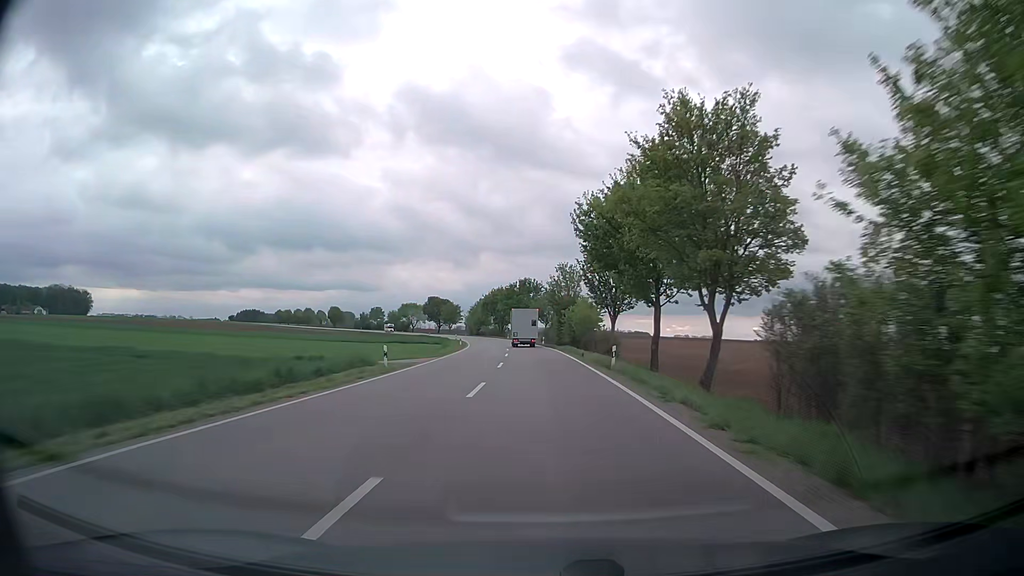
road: secondary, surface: asphalt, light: Day
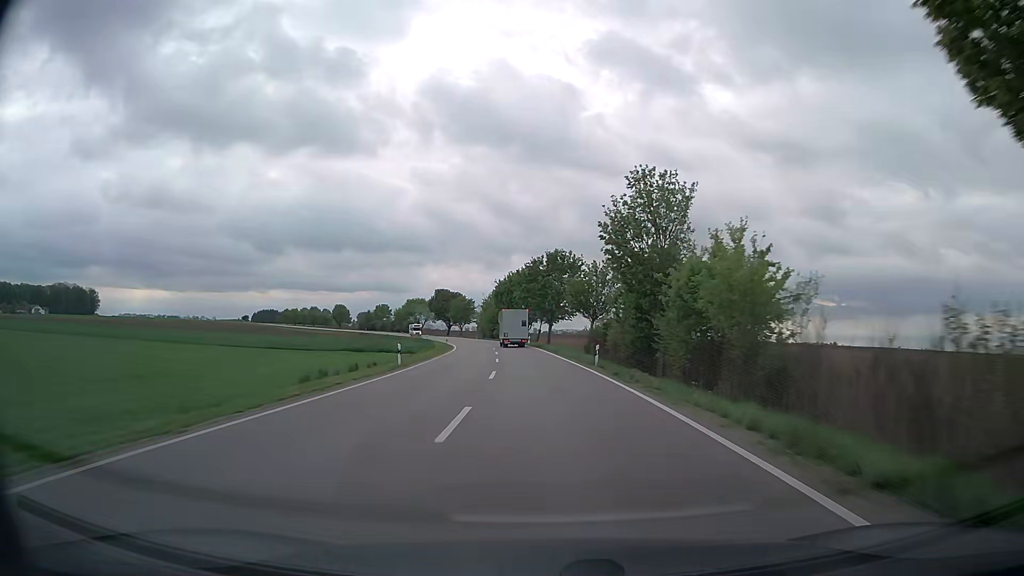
(-0.8, +42.0) m; -3°
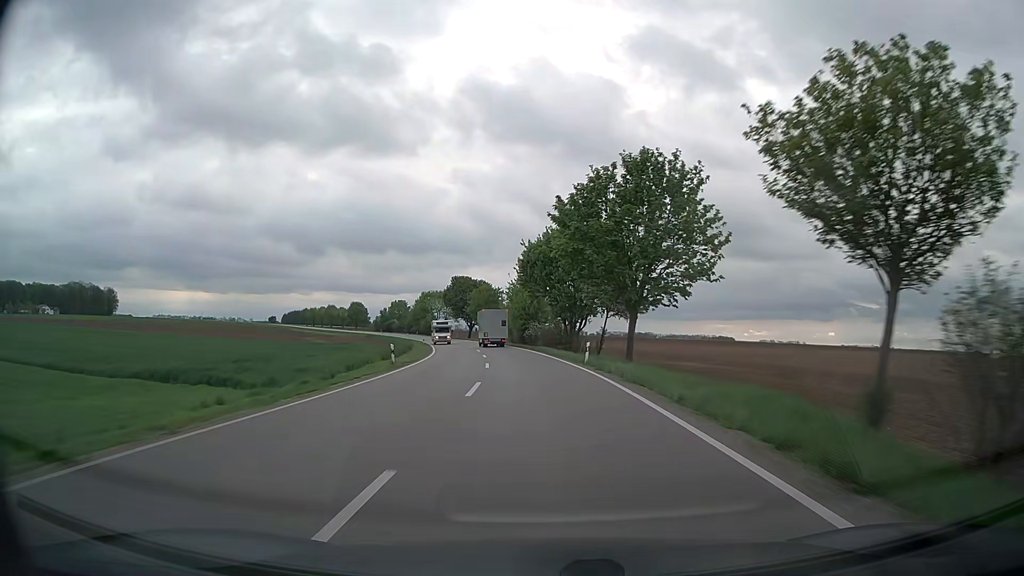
(-1.3, +42.0) m; -4°
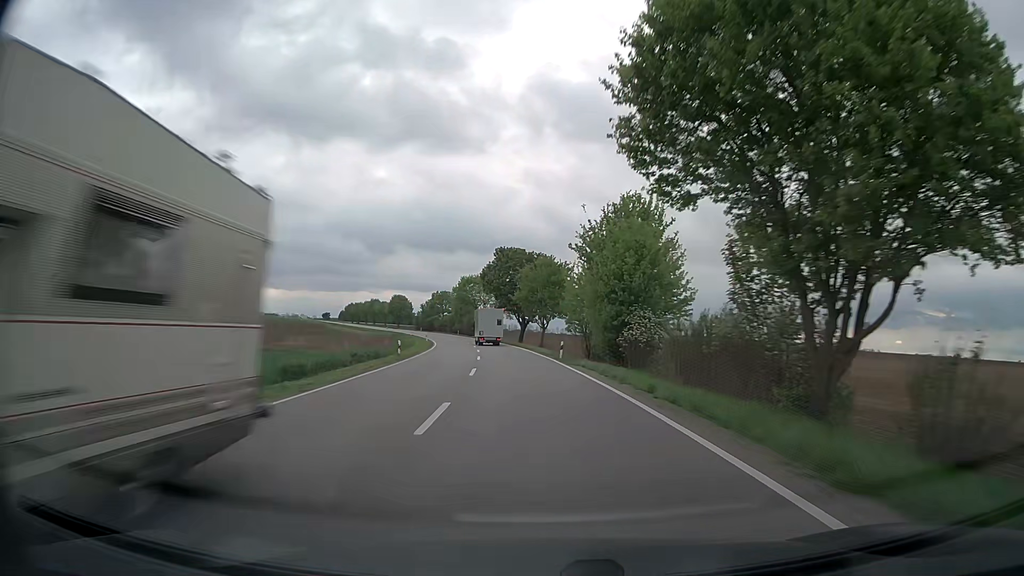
(-2.1, +41.9) m; -6°
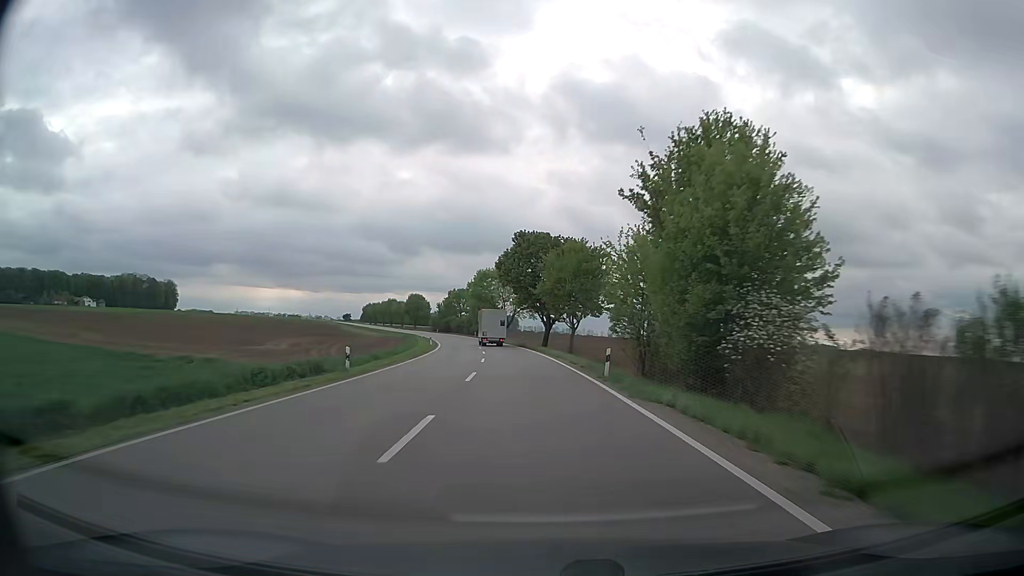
(-0.3, +14.0) m; -3°
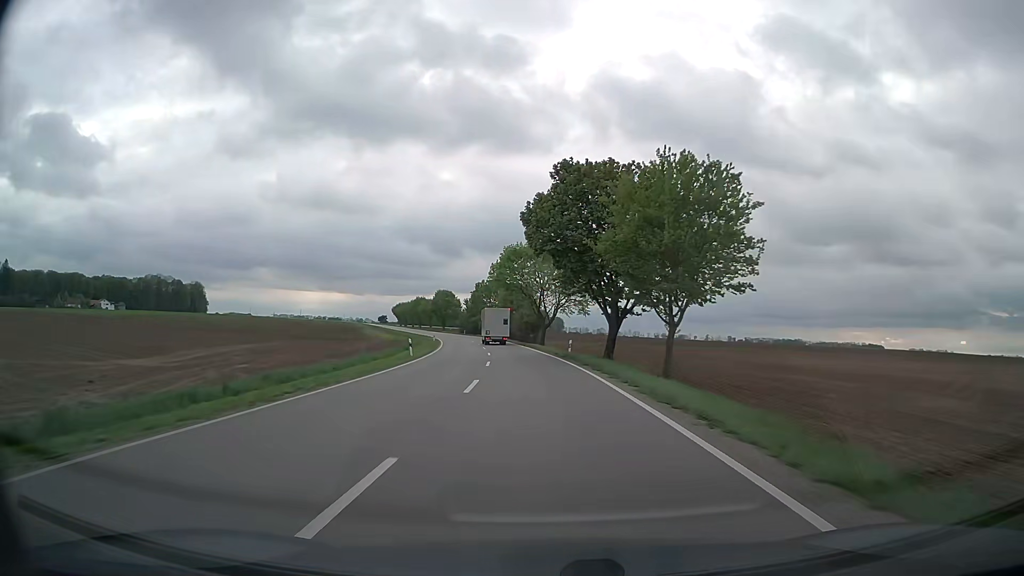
(-0.8, +28.0) m; -3°
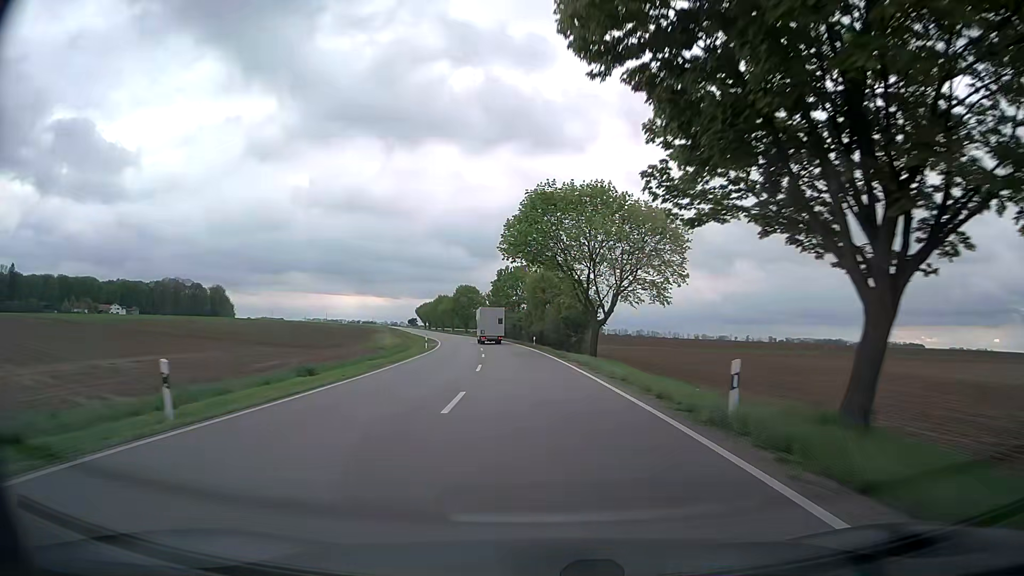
(-1.0, +28.0) m; -4°
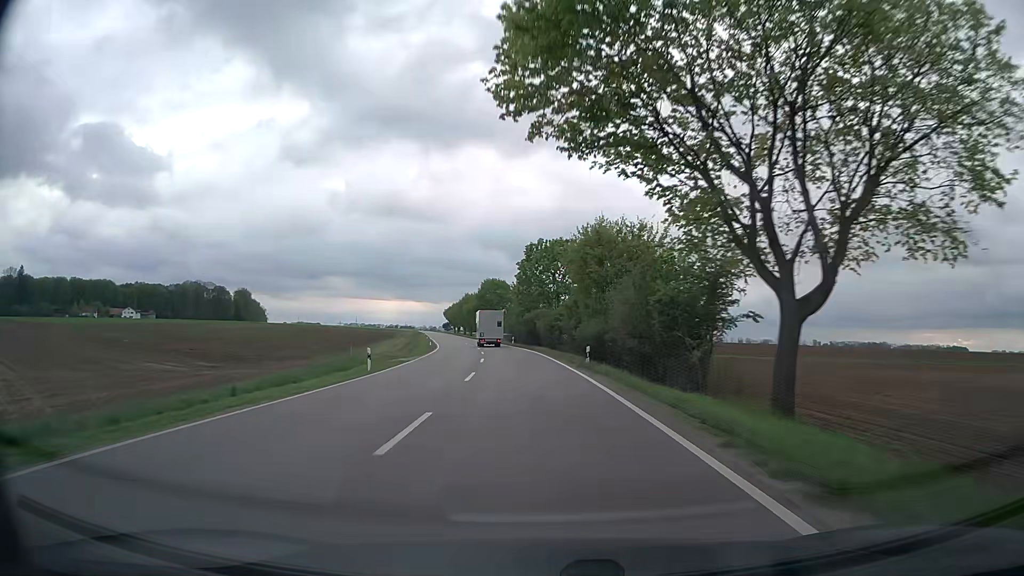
(-0.8, +28.0) m; -4°
(0, +10) (0, +20) (-1, +30) (-2, +40) (-3, +50) (-4, +60) (-6, +70) (-7, +80) (-9, +89) (-11, +99) m
